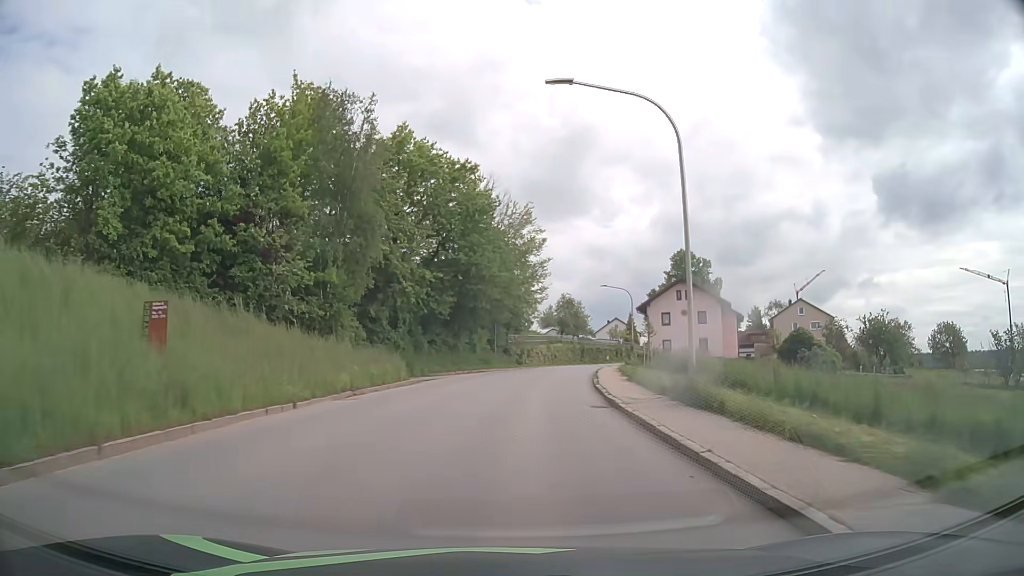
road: tertiary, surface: asphalt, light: Day
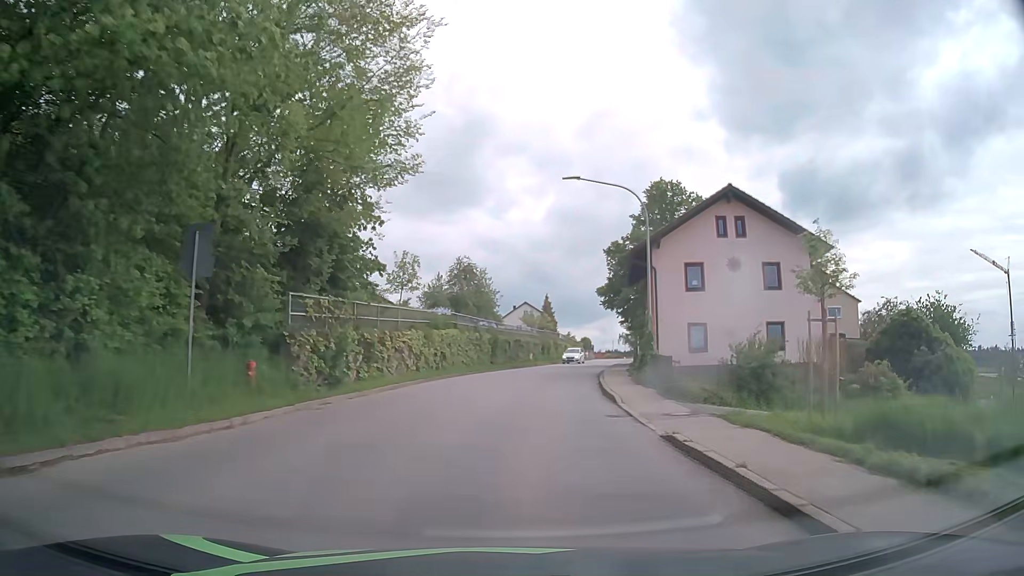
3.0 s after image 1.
(+2.7, +38.7) m; +9°
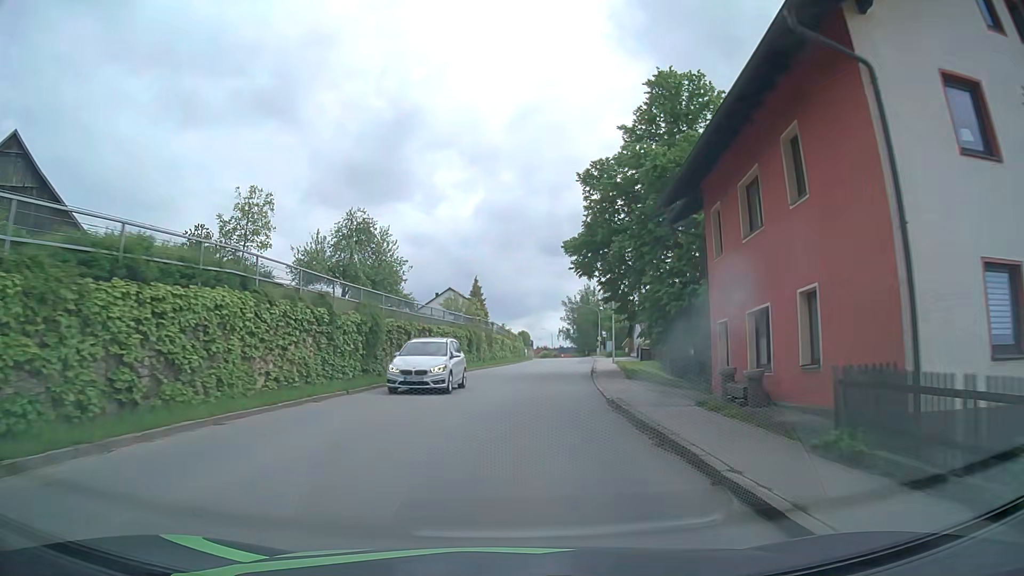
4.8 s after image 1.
(+1.2, +23.5) m; +6°
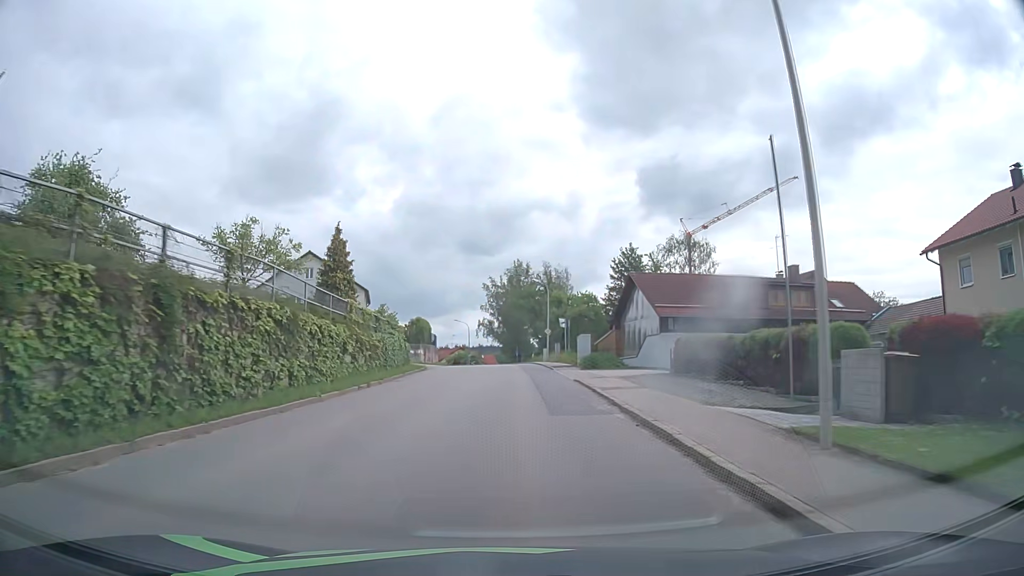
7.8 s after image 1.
(+2.8, +40.0) m; +7°
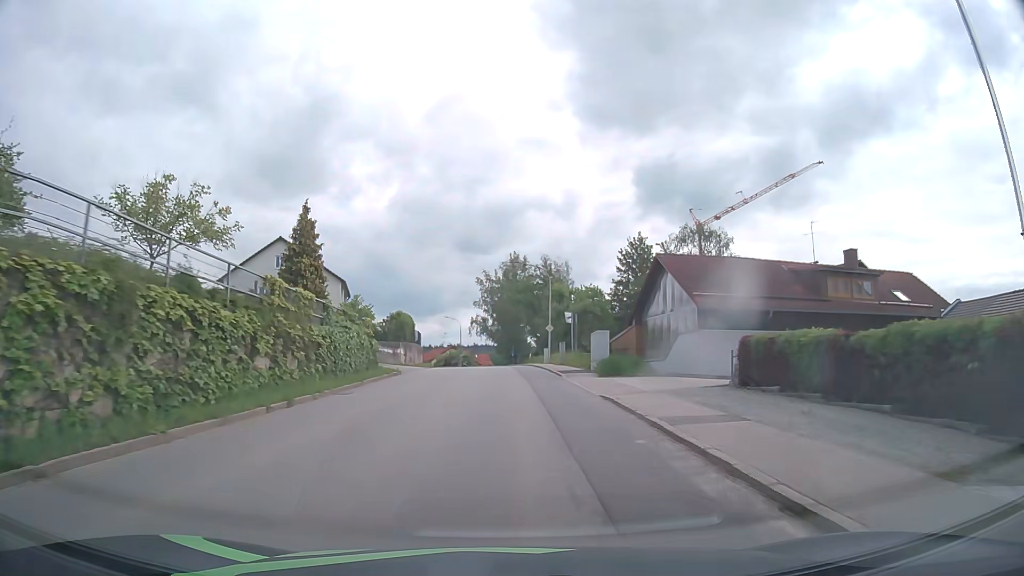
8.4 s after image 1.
(+0.1, +8.2) m; +1°
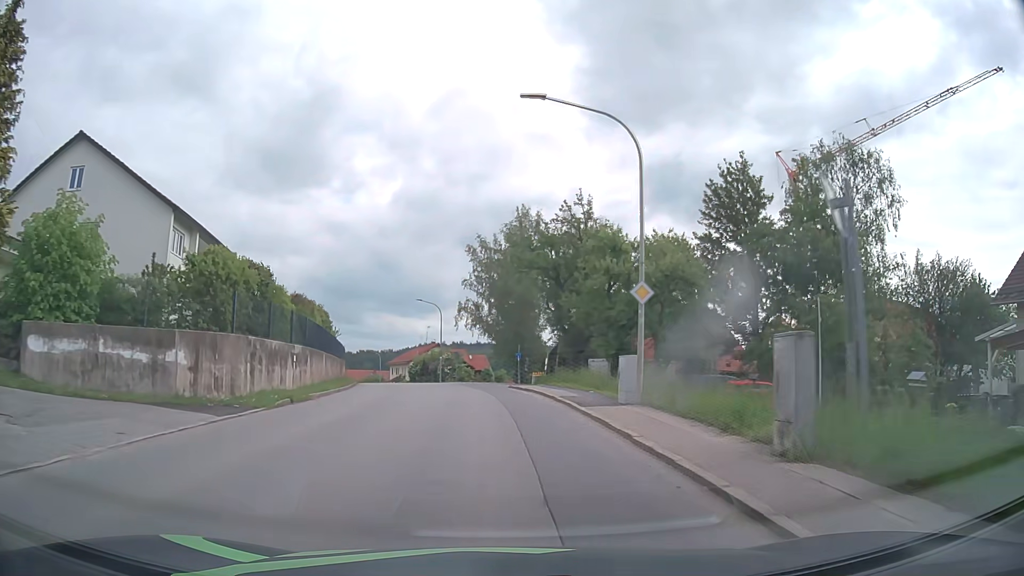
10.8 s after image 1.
(+0.2, +33.1) m; 0°
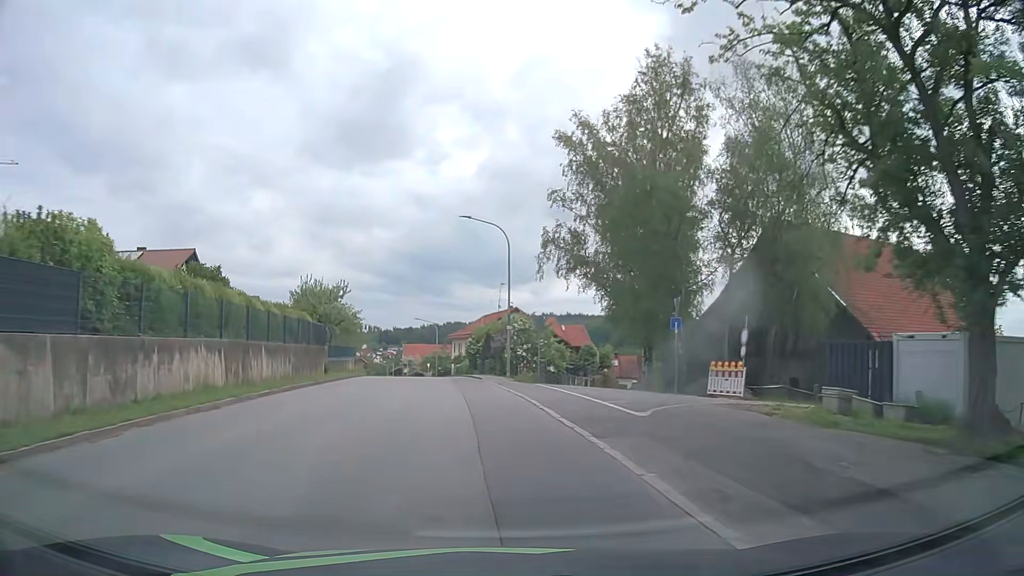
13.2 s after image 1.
(-1.6, +32.2) m; -7°
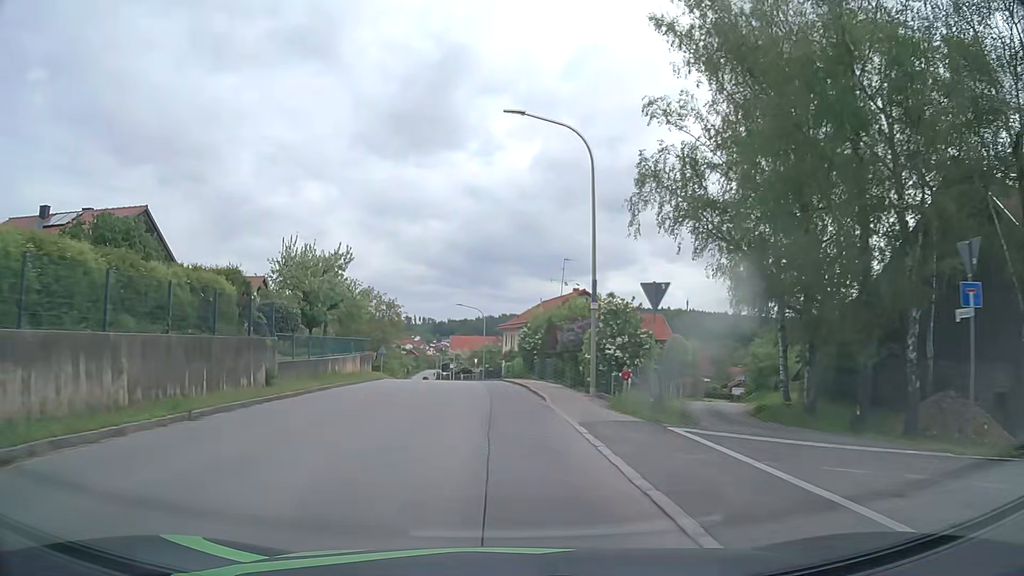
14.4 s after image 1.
(-0.6, +15.2) m; -5°
(0, +10) (-1, +20) (-1, +30) (-2, +40) (-3, +50) (-4, +60) (-5, +70) (-7, +80) (-8, +90) (-9, +99) m
